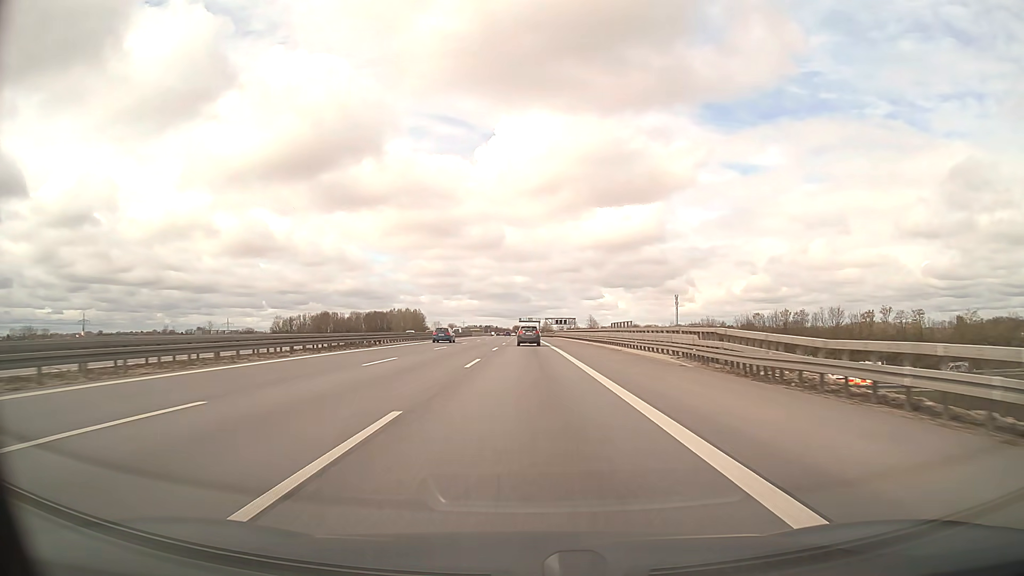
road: motorway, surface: asphalt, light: Day
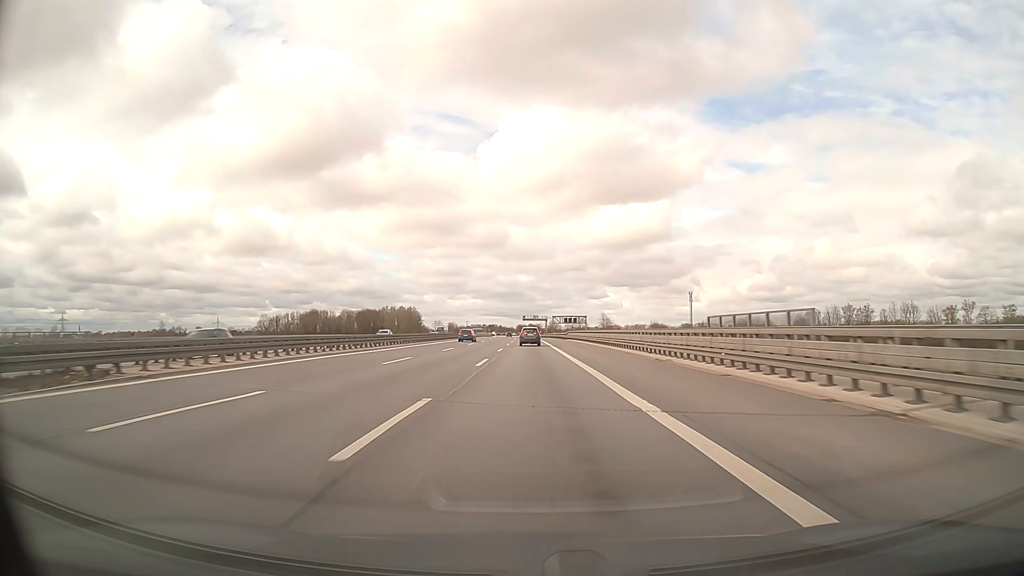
(-0.1, +33.9) m; 0°
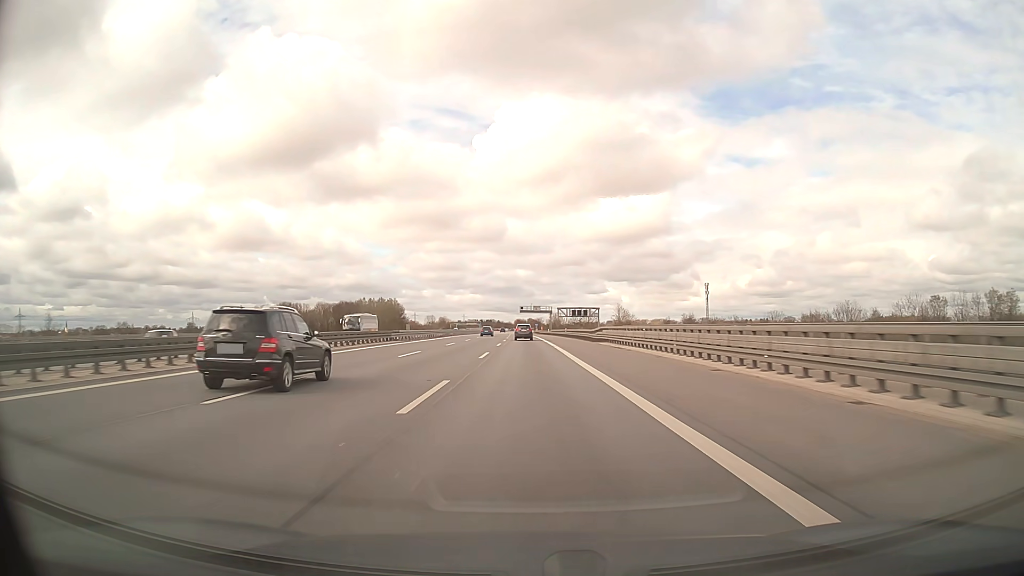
(+0.1, +50.8) m; 0°
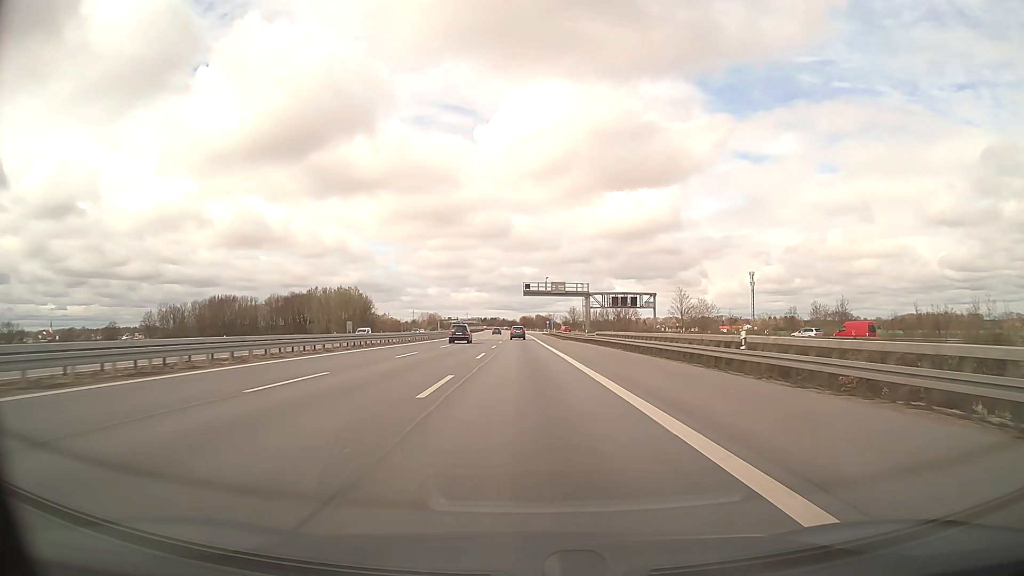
(-0.5, +84.8) m; -1°
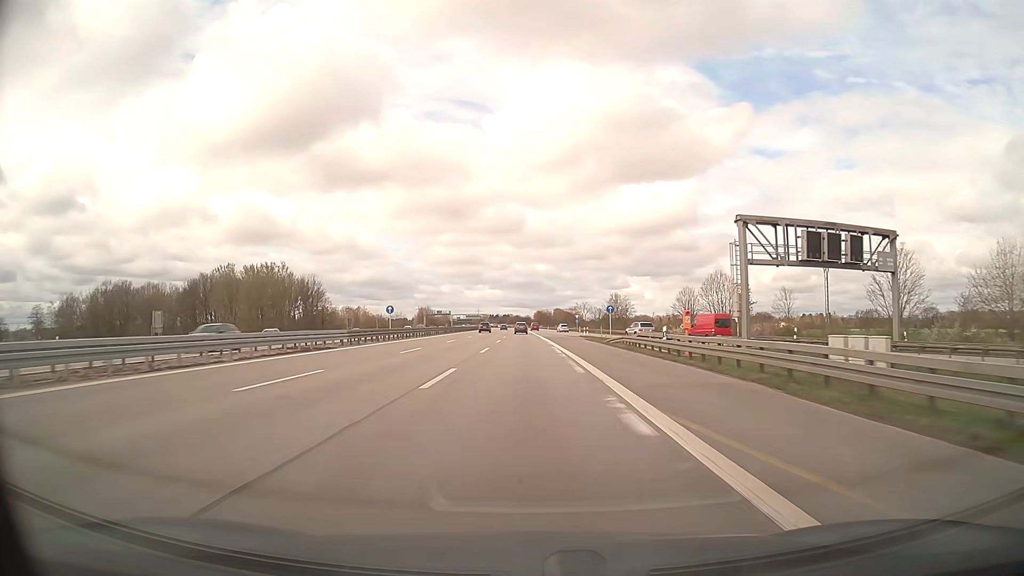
(-0.7, +85.0) m; -1°
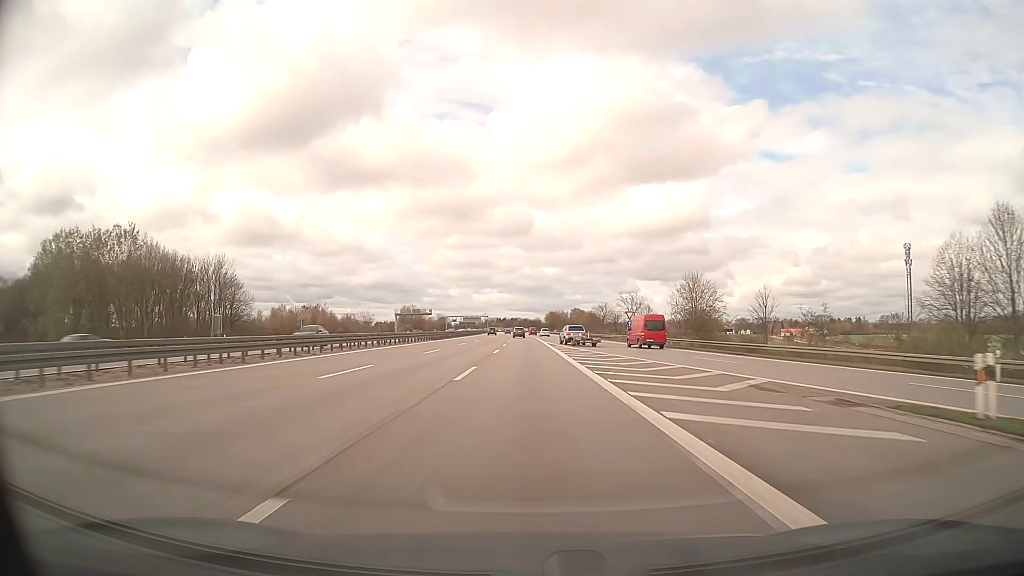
(-0.5, +67.8) m; -1°
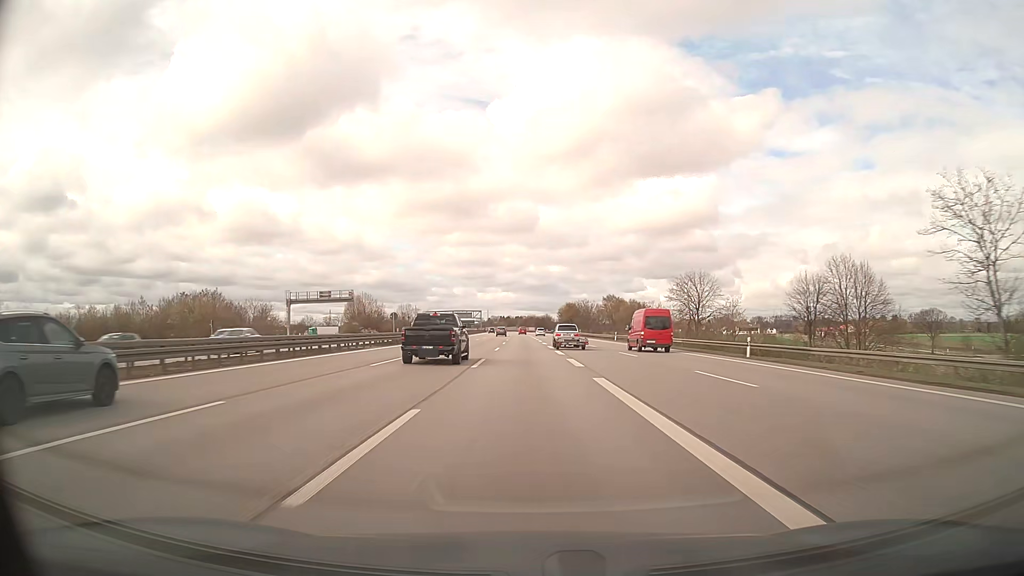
(-0.4, +84.7) m; 0°
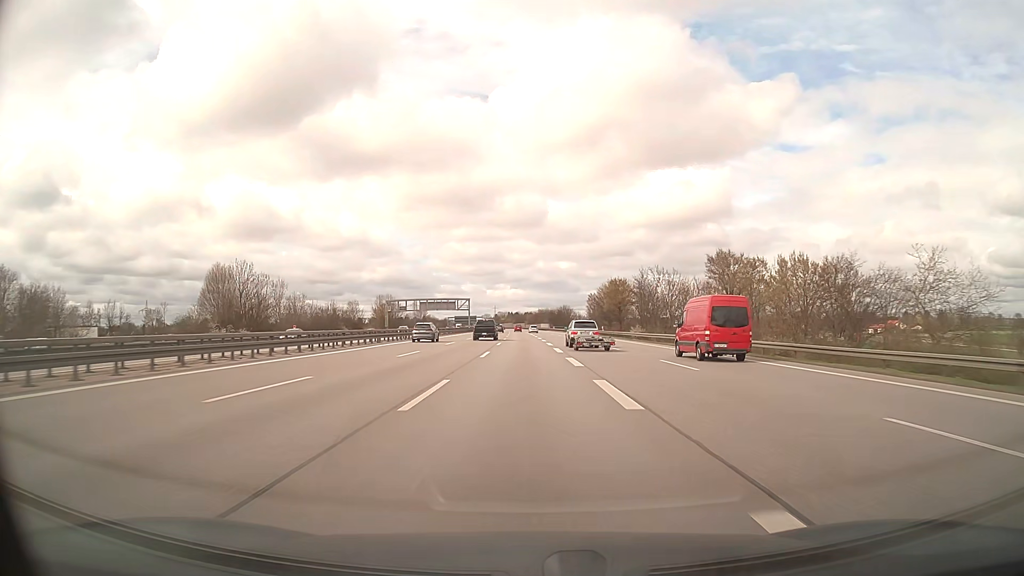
(-0.5, +84.9) m; -1°
(0, +10) (0, +20) (0, +30) (0, +40) (0, +50) (0, +60) (-1, +70) (-1, +80) (-1, +90) (-1, +100) m
